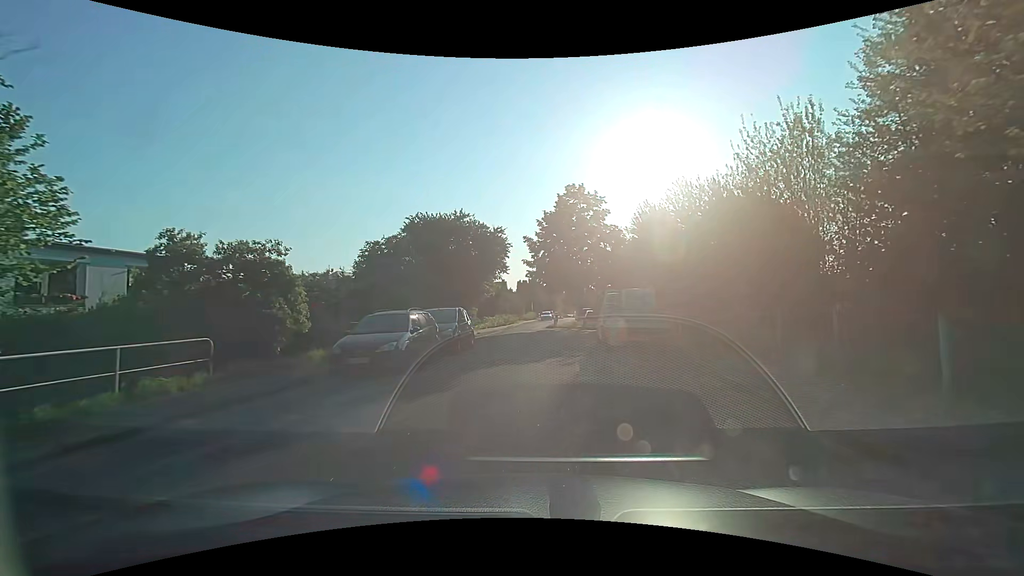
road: residential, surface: asphalt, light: Day
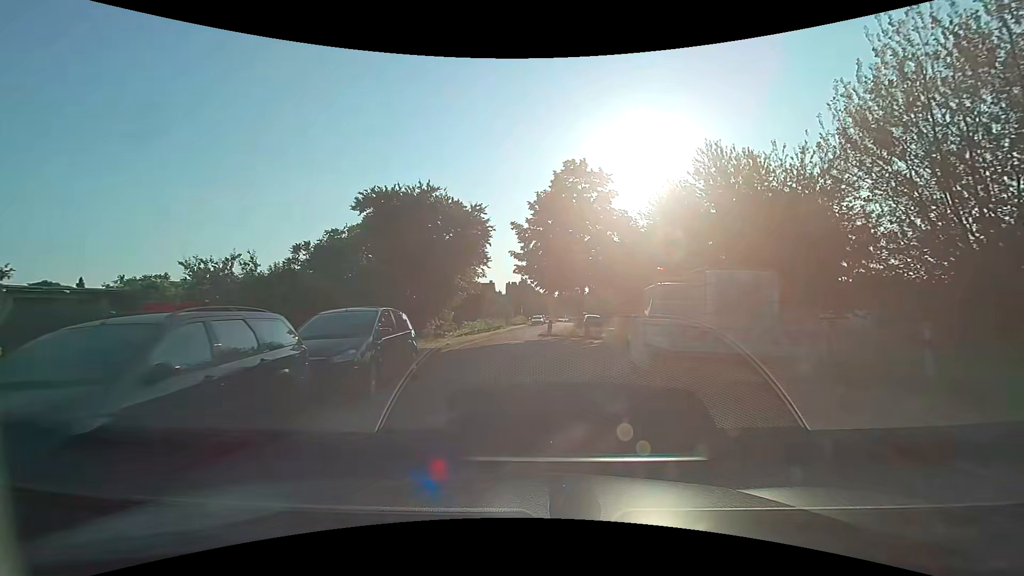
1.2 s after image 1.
(+0.1, +8.0) m; +1°
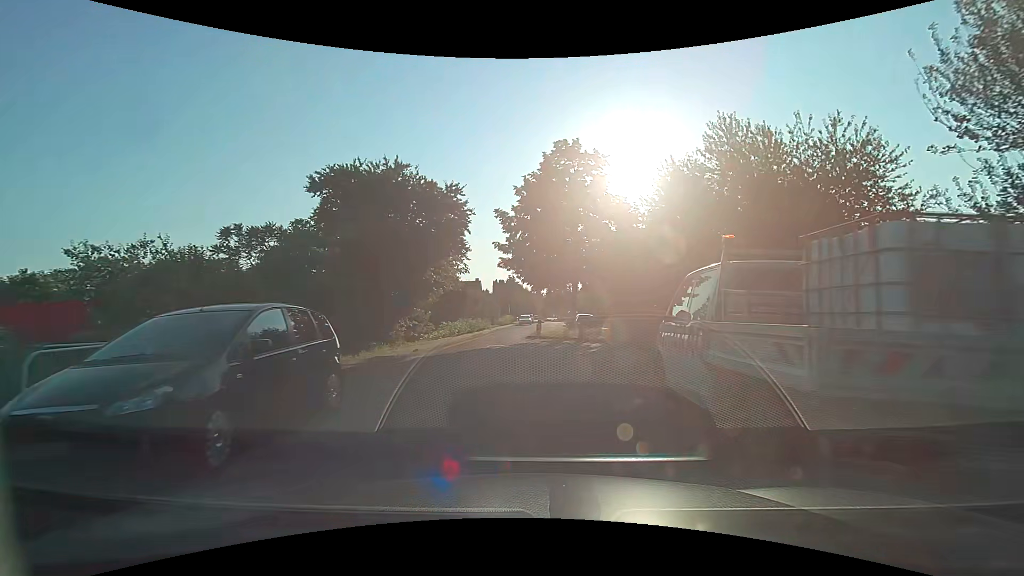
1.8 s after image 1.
(+0.1, +3.8) m; +2°
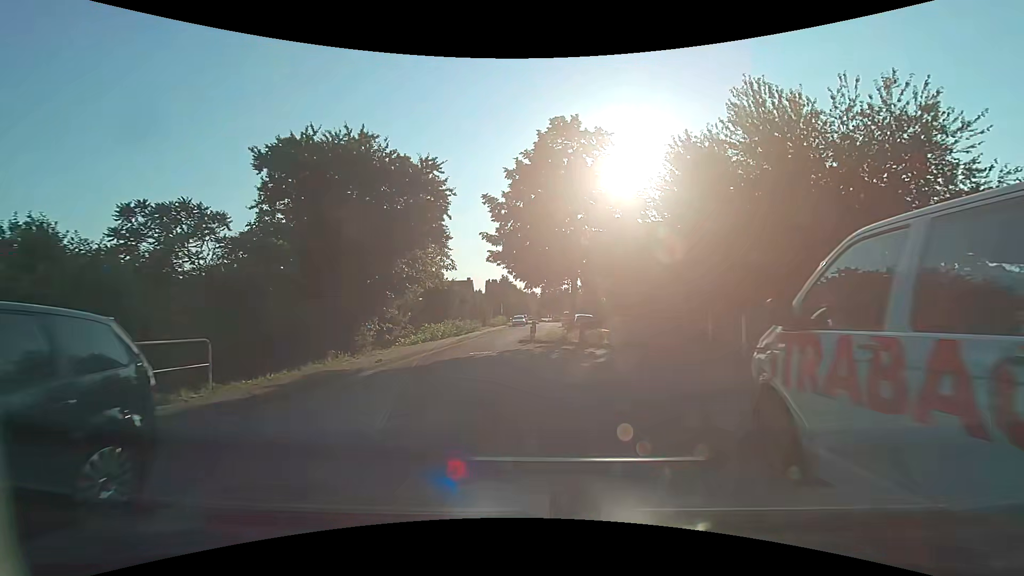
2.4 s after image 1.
(0.0, +3.8) m; +1°
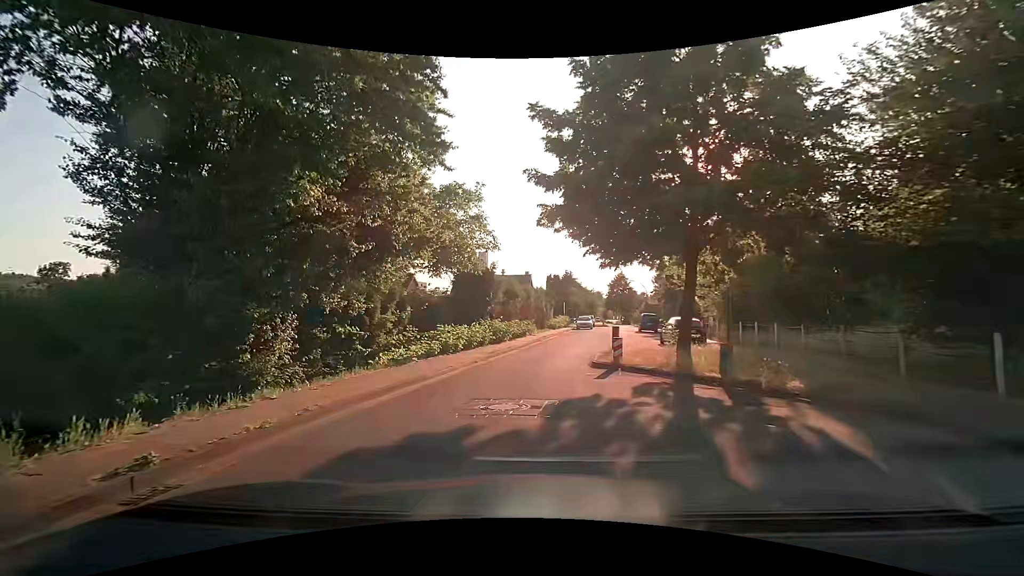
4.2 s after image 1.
(-0.3, +11.1) m; -8°
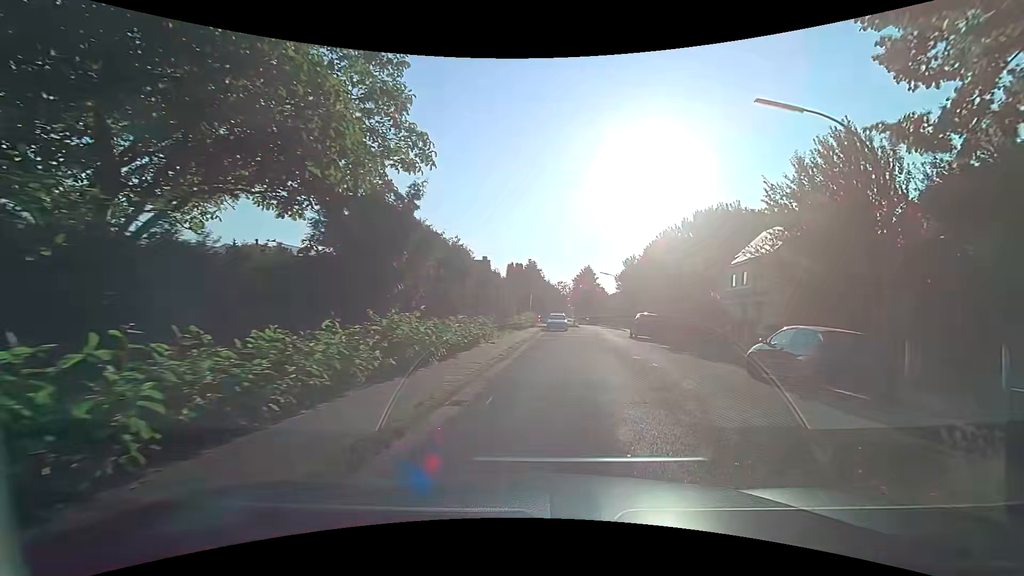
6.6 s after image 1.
(-0.3, +14.3) m; +5°
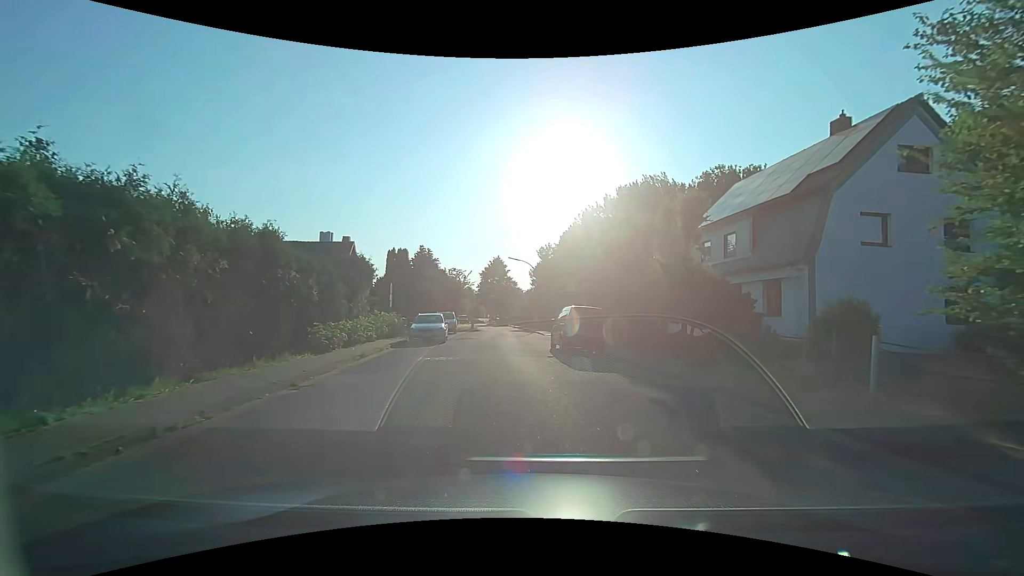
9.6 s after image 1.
(+3.0, +17.8) m; +10°
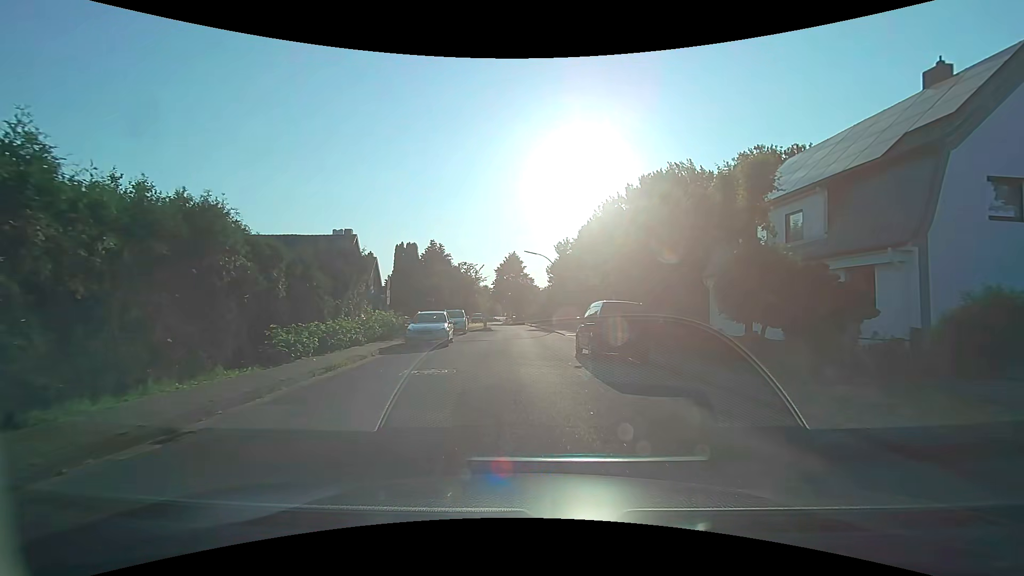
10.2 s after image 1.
(-0.1, +4.1) m; -1°
(0, +10) (-1, +20) (-1, +30) (-1, +40) (-2, +50) (-2, +60) (-4, +70) (-6, +80) (-8, +89) (-9, +99) m
